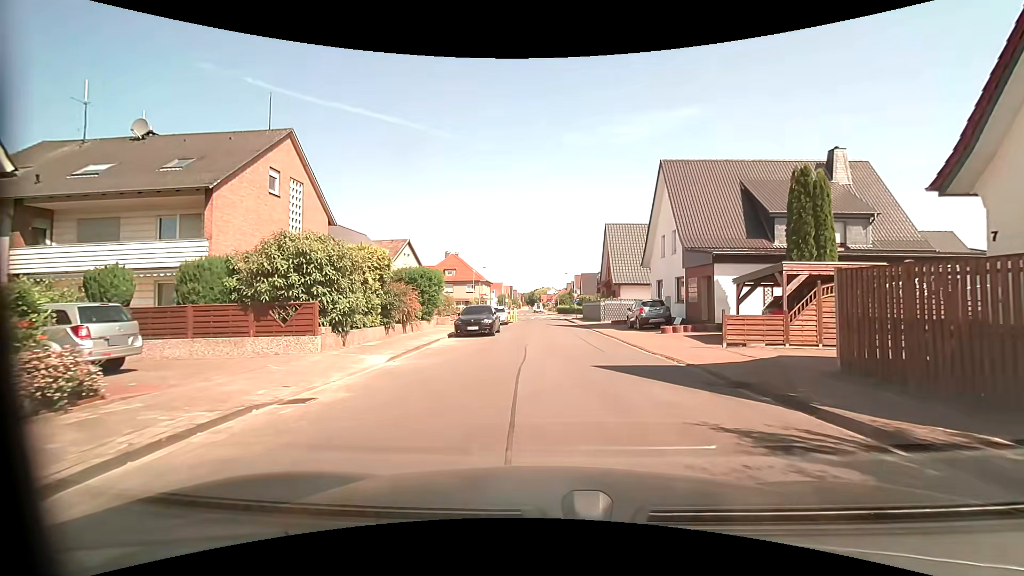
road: residential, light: Day
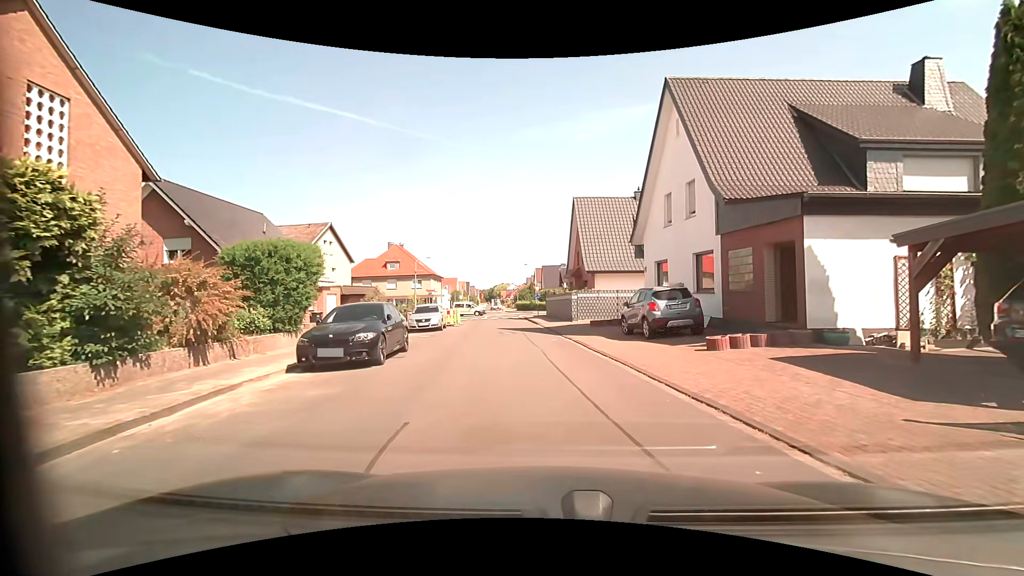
(+0.3, +11.2) m; +5°
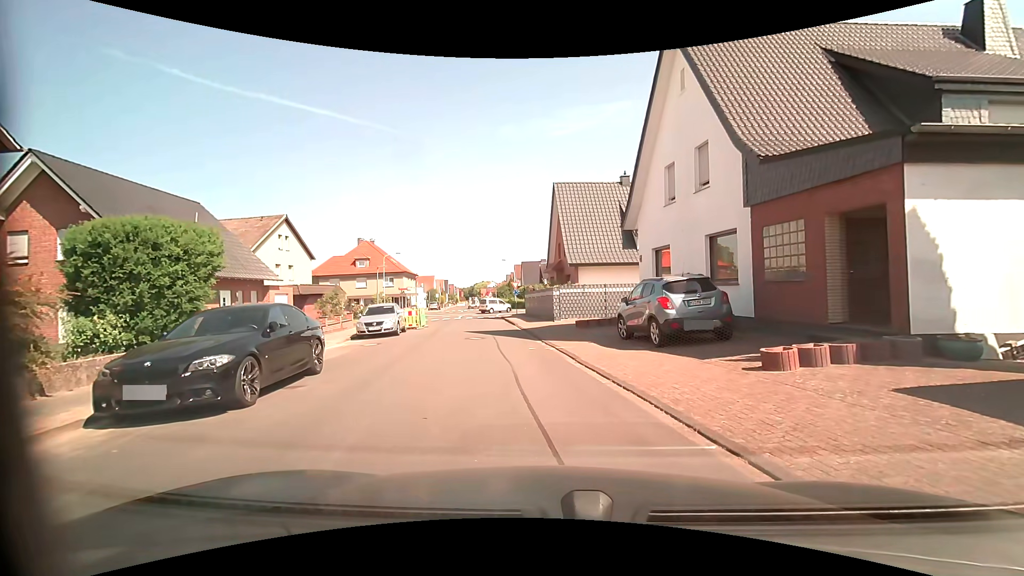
(0.0, +4.0) m; 0°
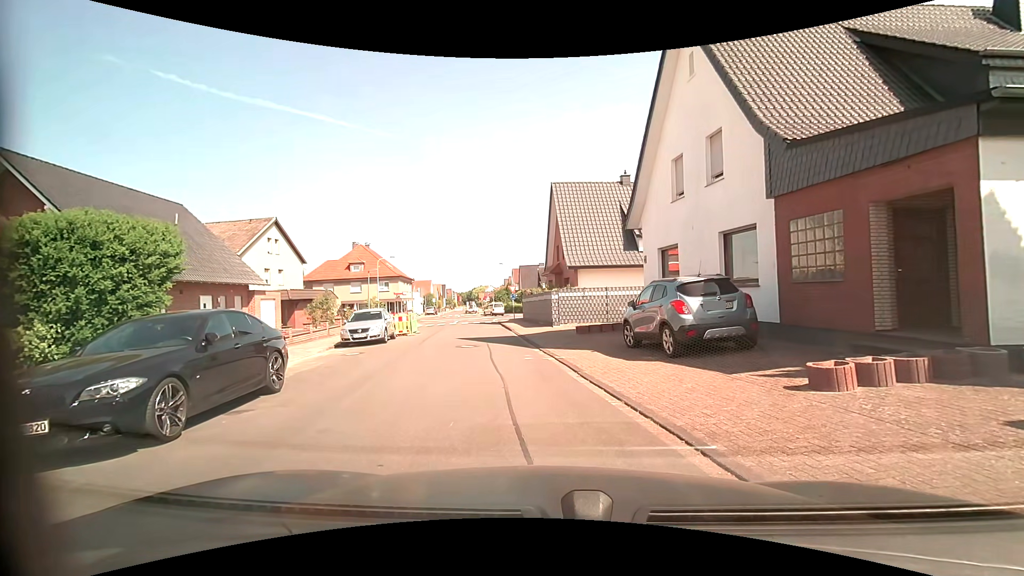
(0.0, +1.4) m; 0°
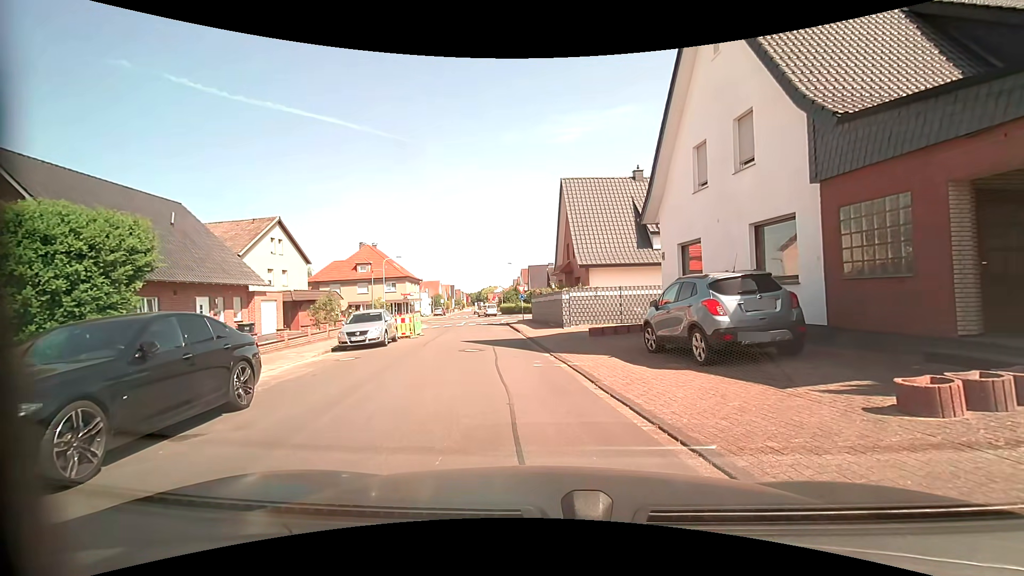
(0.0, +1.3) m; 0°
